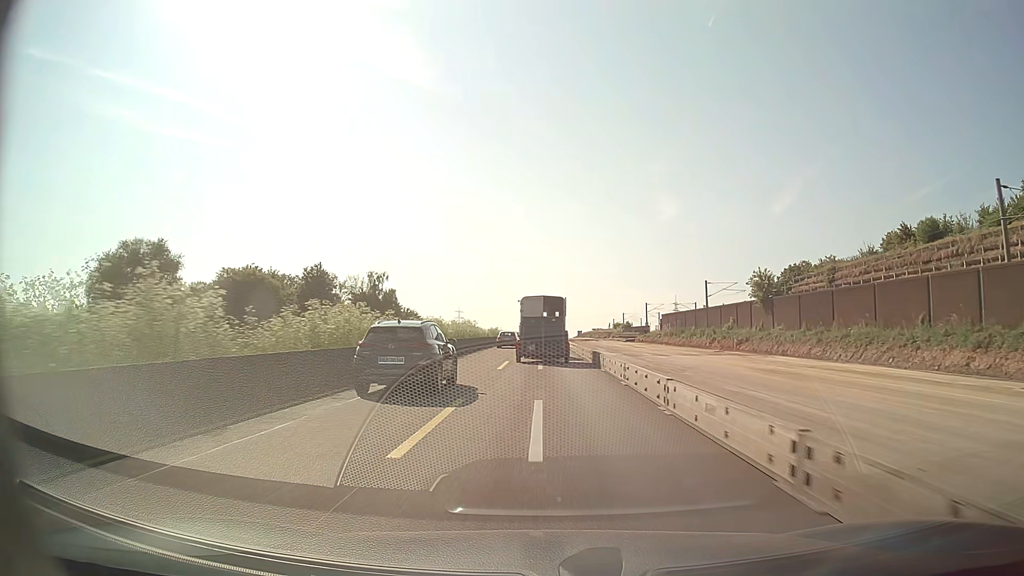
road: motorway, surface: asphalt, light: Day
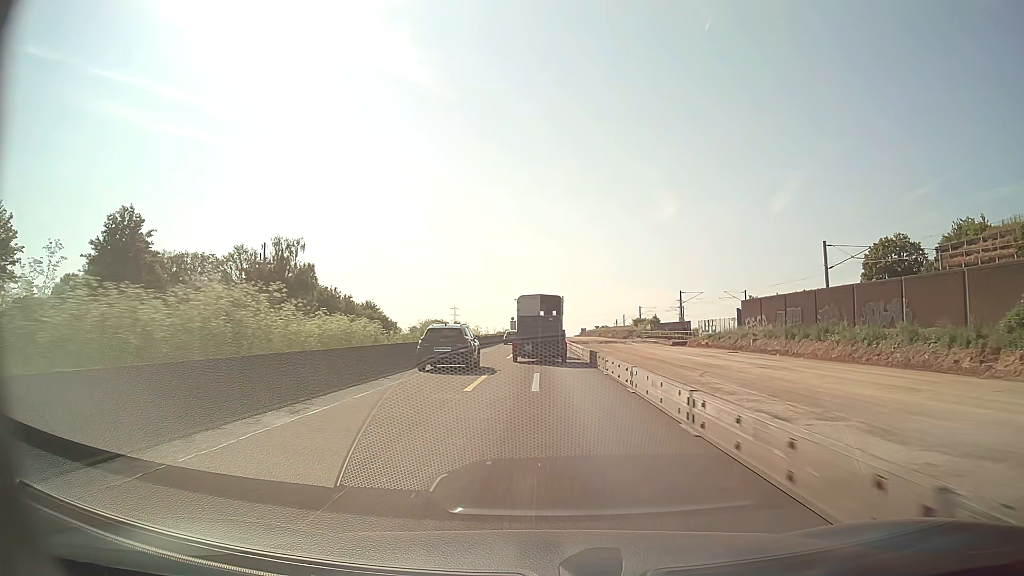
(0.0, +44.2) m; 0°
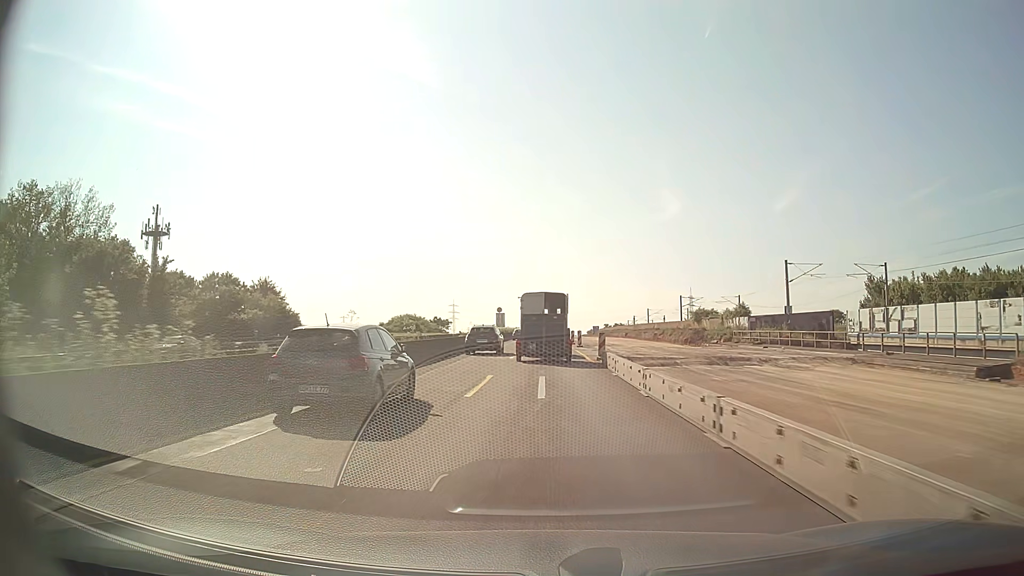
(-0.1, +54.8) m; 0°
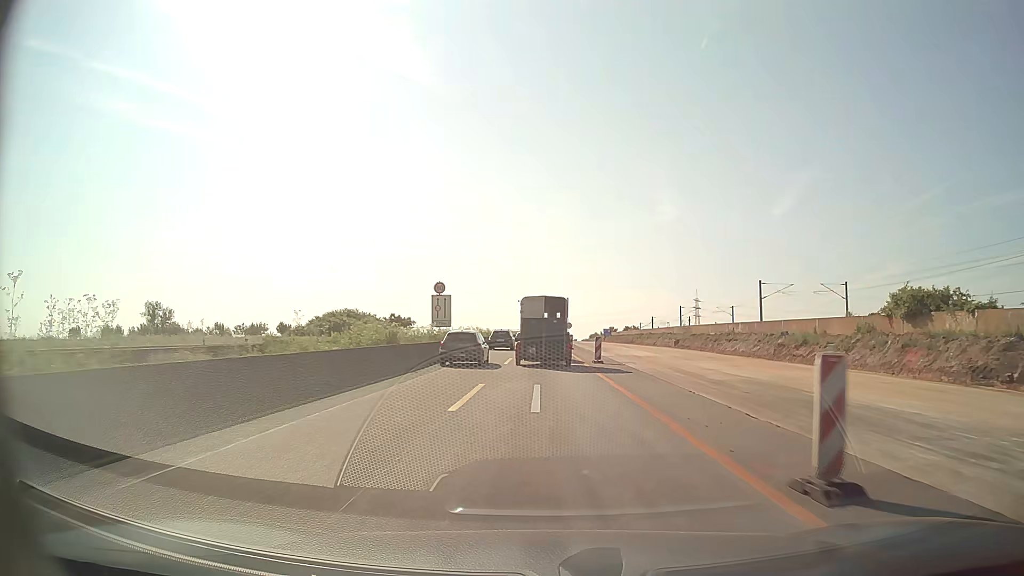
(+0.2, +54.5) m; 0°
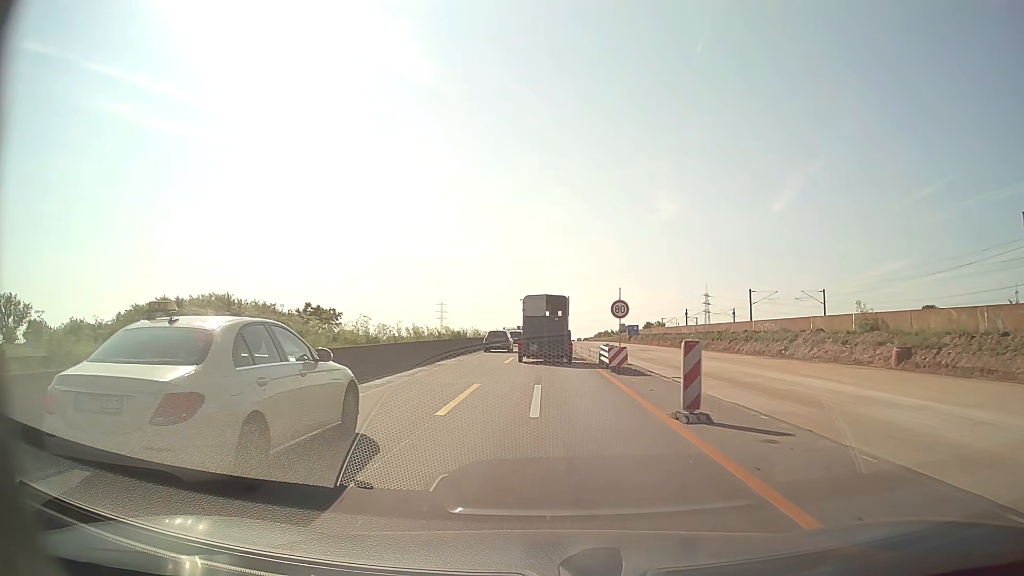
(+0.1, +54.1) m; 0°
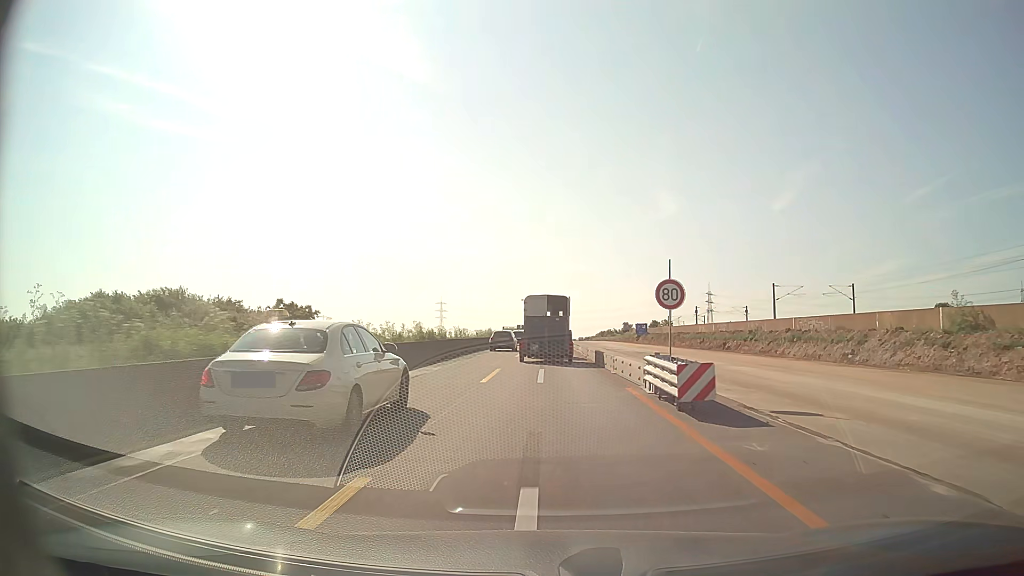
(0.0, +10.8) m; 0°
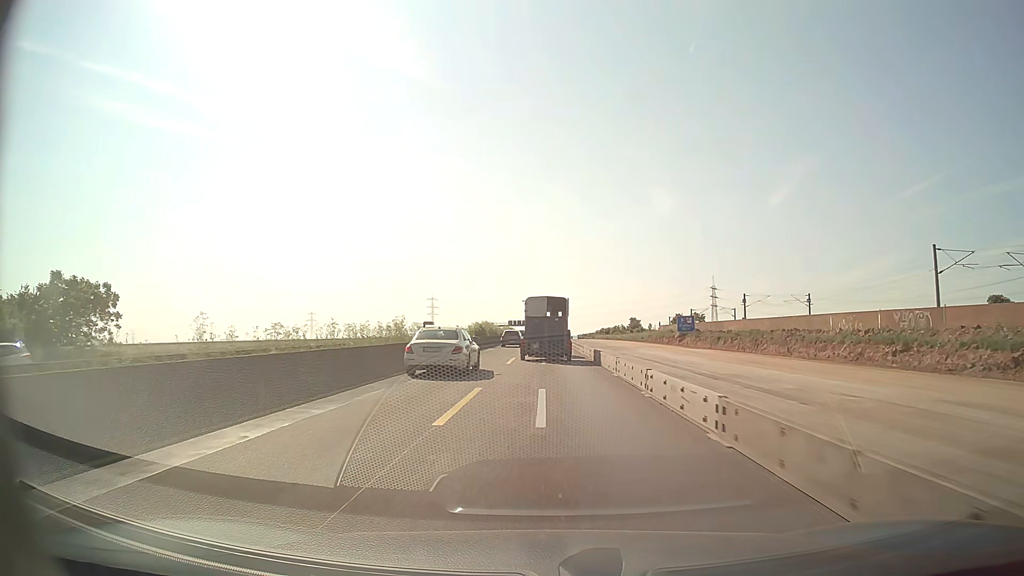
(+0.1, +43.4) m; 0°
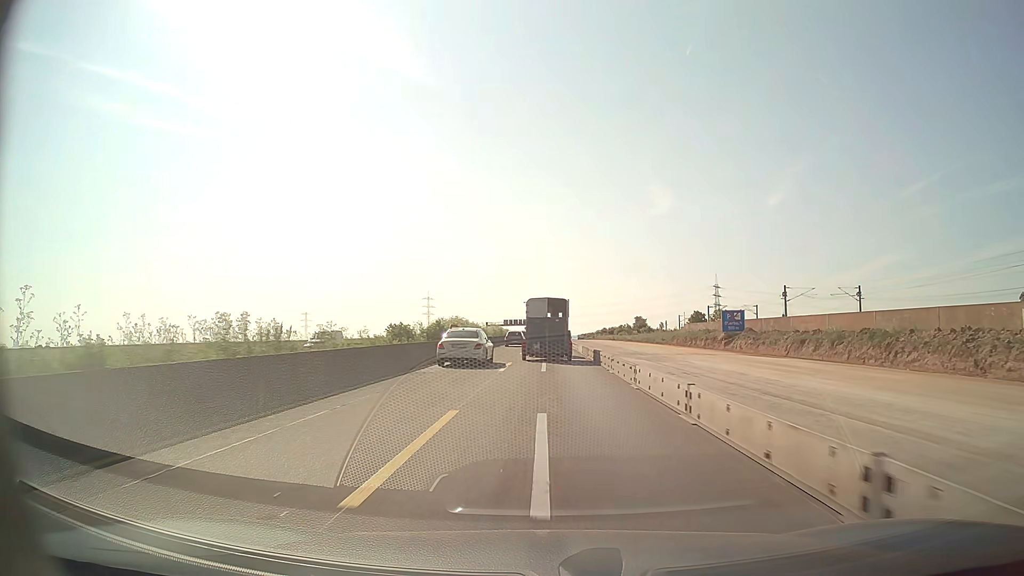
(0.0, +22.1) m; 0°
(0, +10) (0, +20) (0, +30) (0, +40) (0, +50) (0, +60) (0, +70) (0, +80) (0, +90) (+1, +100) m
